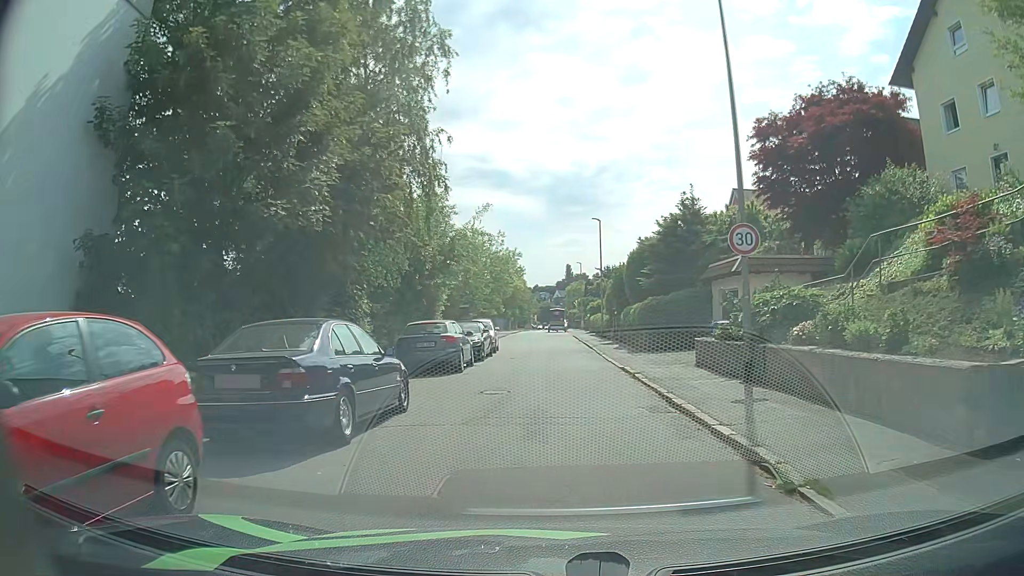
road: residential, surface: asphalt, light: Day
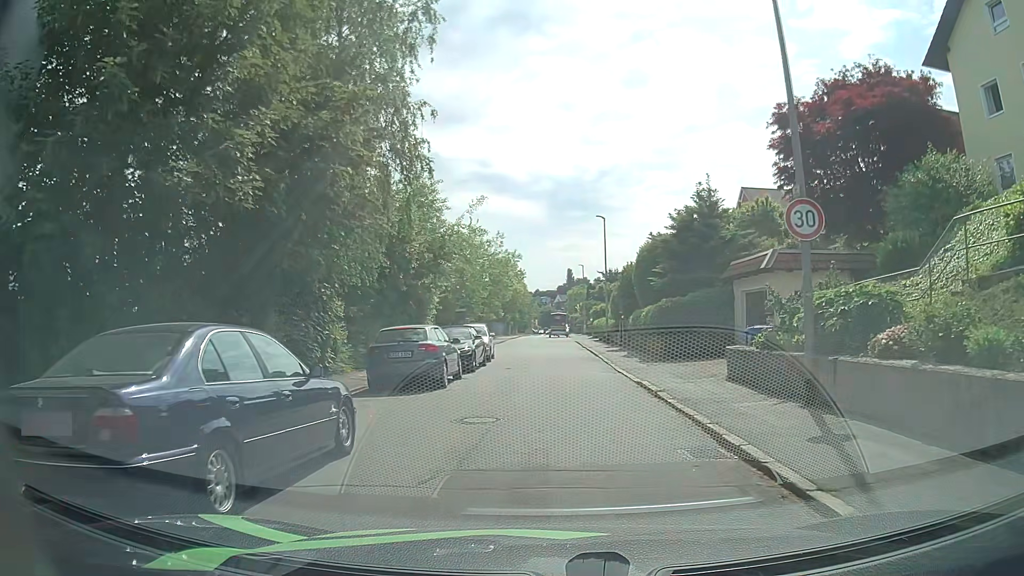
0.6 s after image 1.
(0.0, +3.1) m; 0°
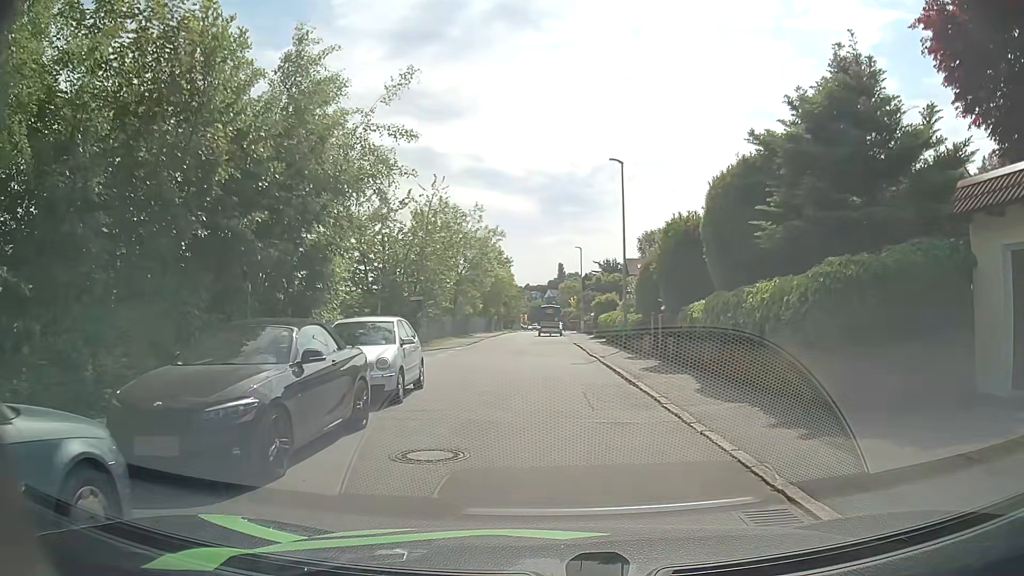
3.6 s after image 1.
(0.0, +14.4) m; 0°
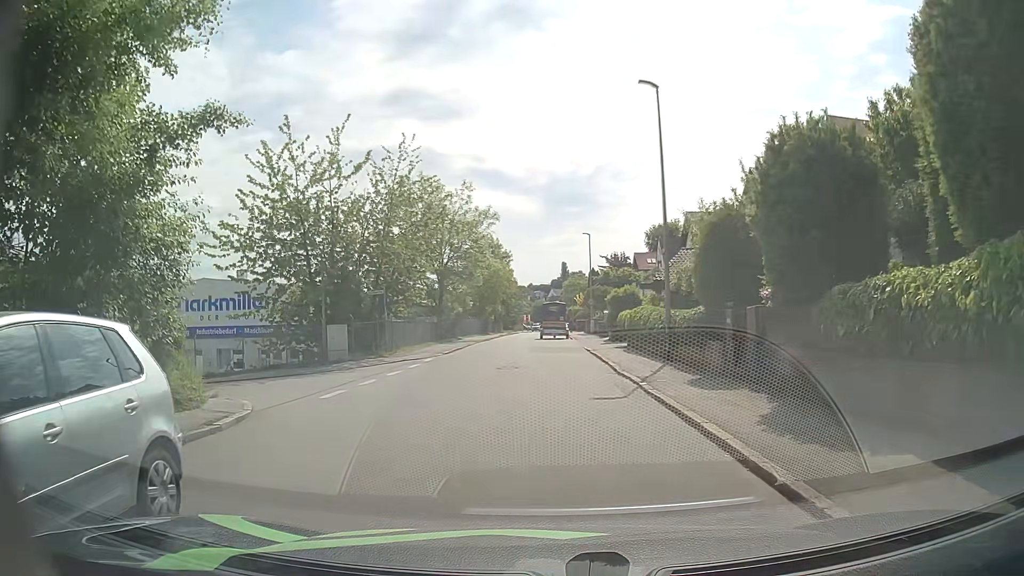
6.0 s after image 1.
(+0.2, +9.6) m; +1°
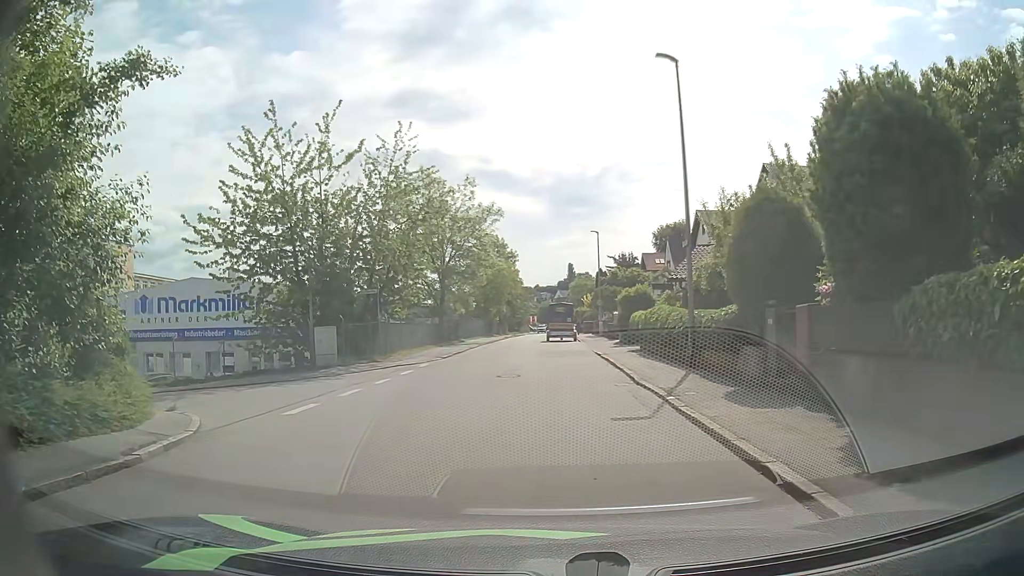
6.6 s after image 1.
(0.0, +2.2) m; -1°
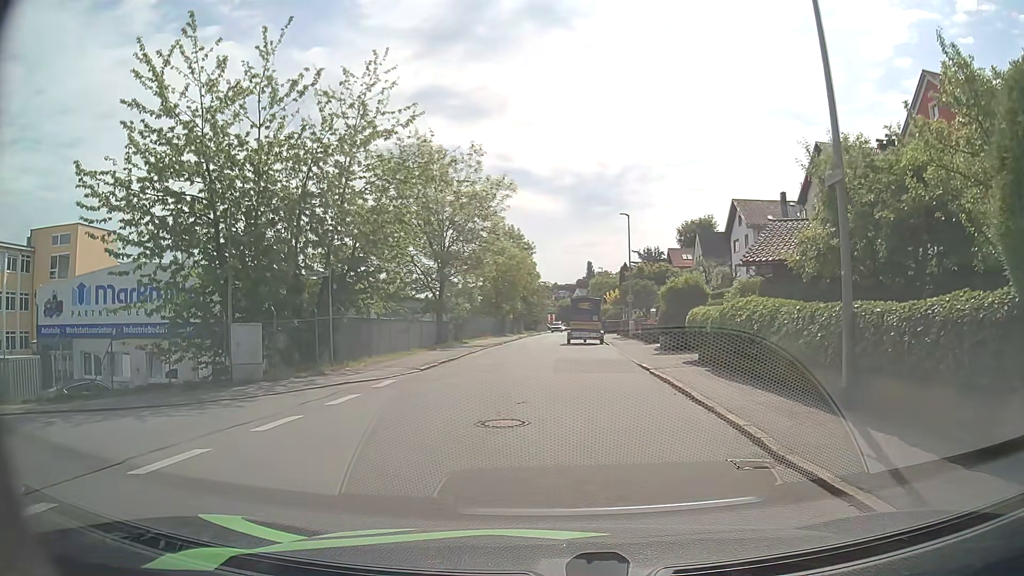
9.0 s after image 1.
(-0.1, +8.1) m; -1°
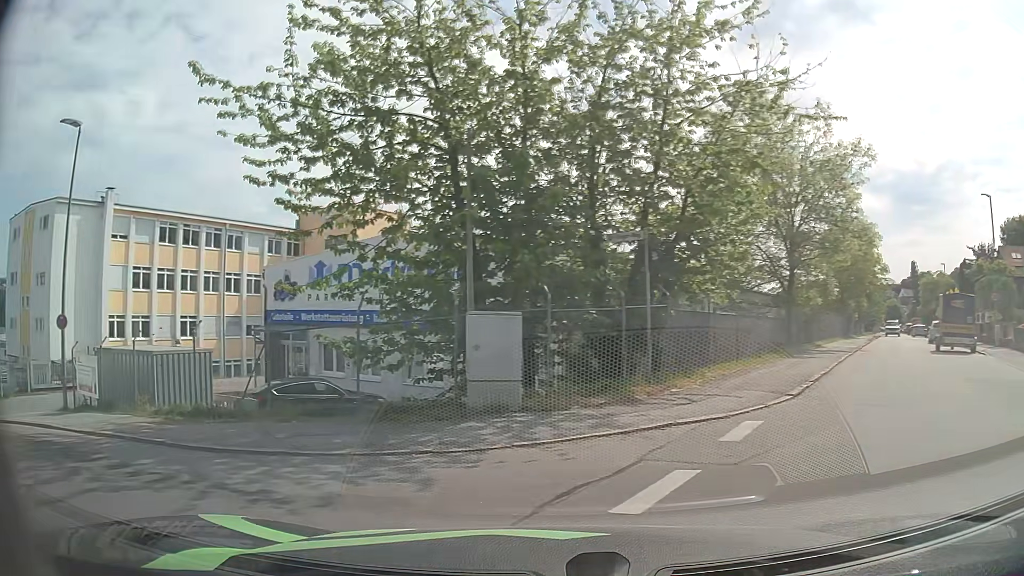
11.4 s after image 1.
(-1.3, +7.2) m; -31°
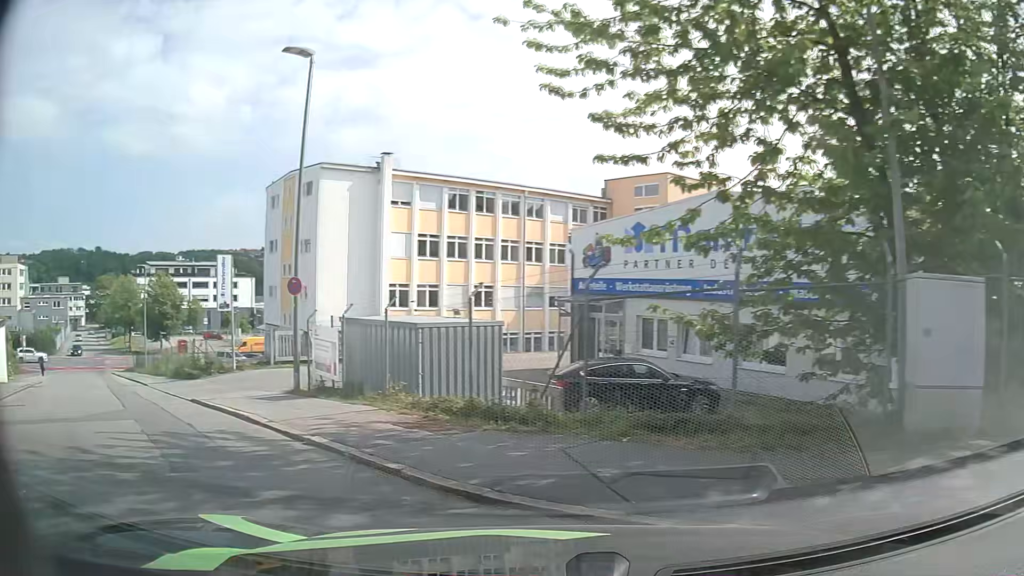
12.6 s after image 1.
(-0.8, +3.8) m; -26°
